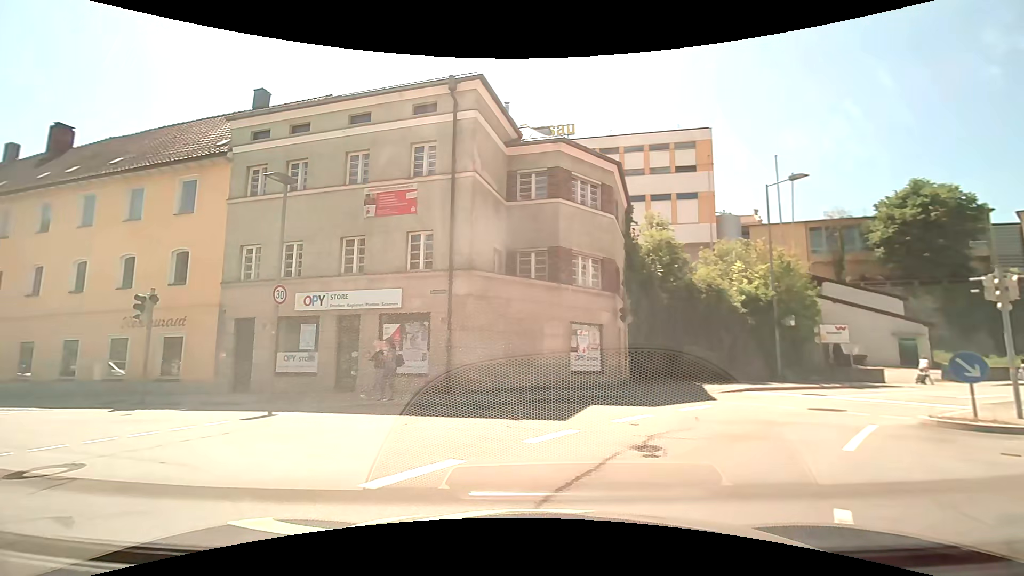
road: residential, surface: asphalt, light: Day
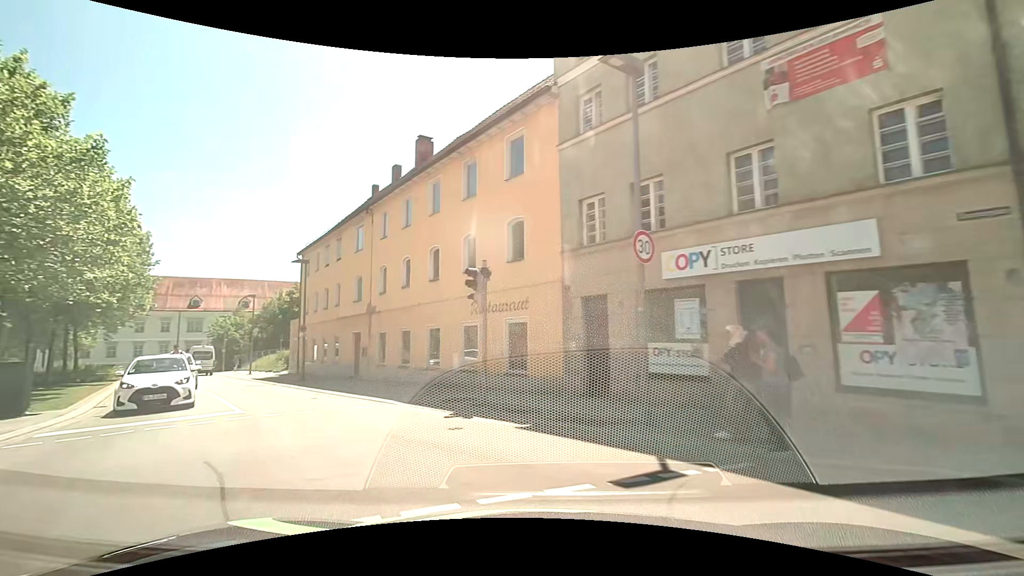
(-2.7, +6.9) m; -38°
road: tertiary
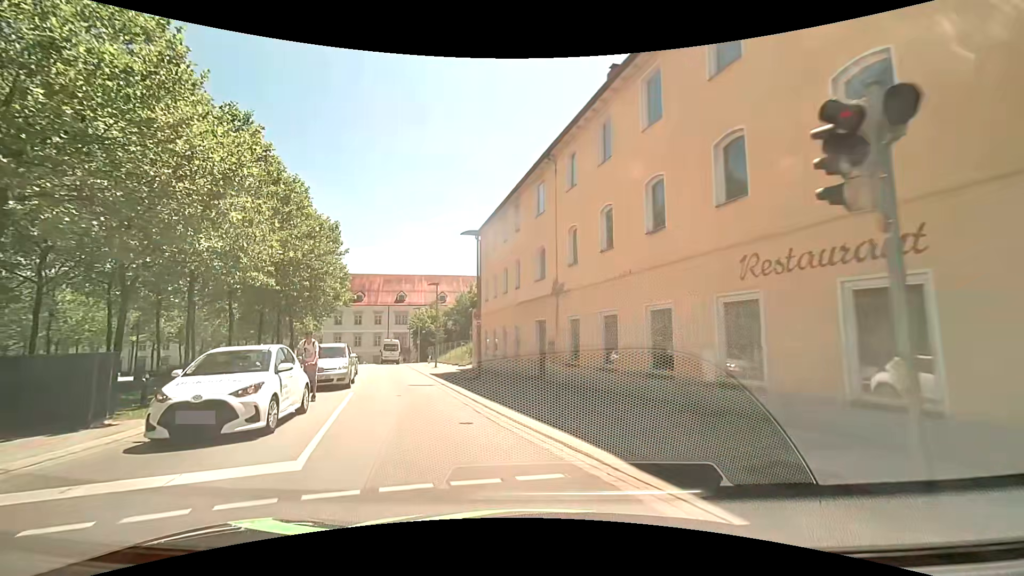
(-1.7, +7.8) m; -21°
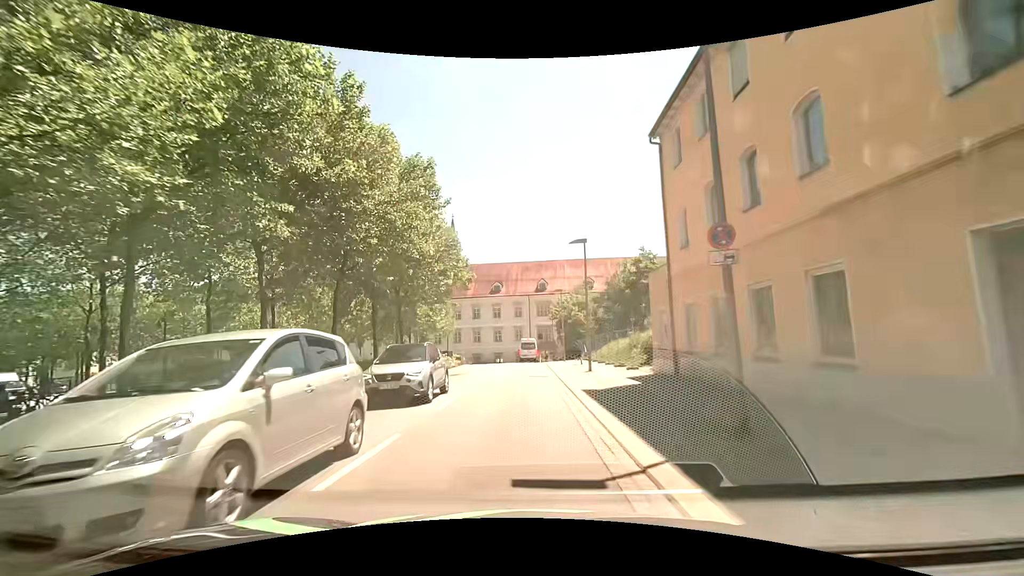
(-2.6, +14.8) m; -17°
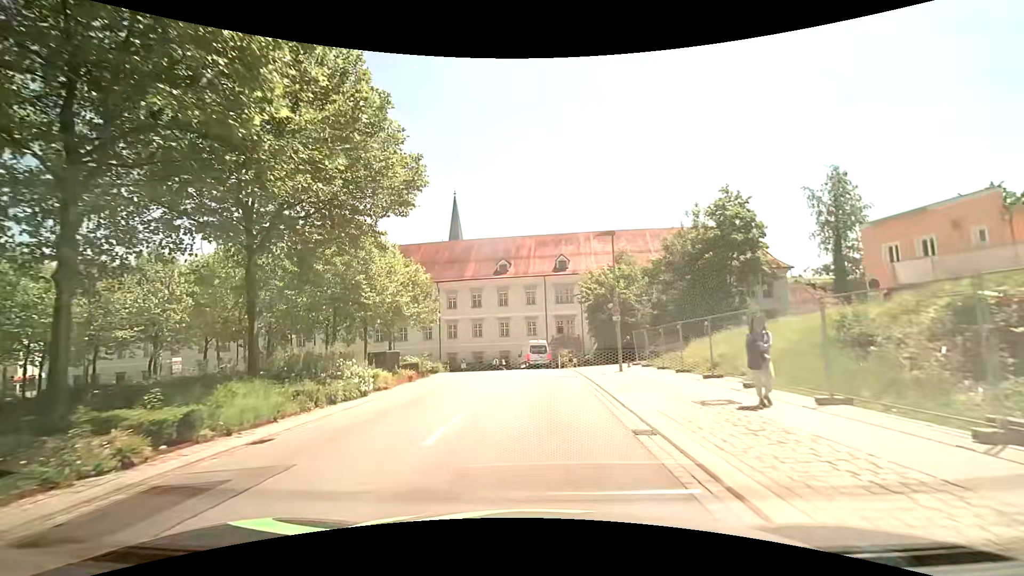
(-0.4, +22.1) m; 0°
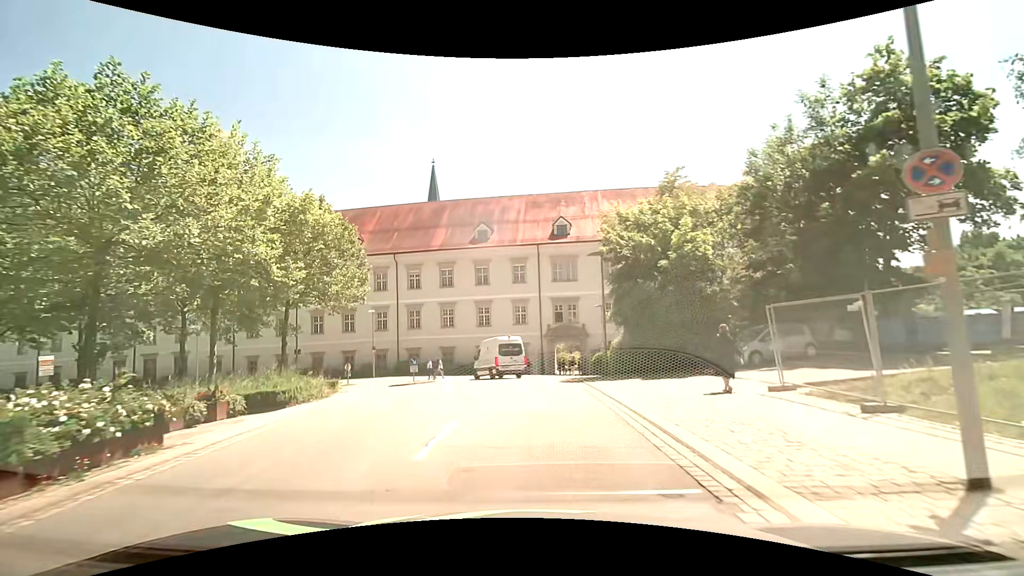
(-0.2, +18.4) m; -1°
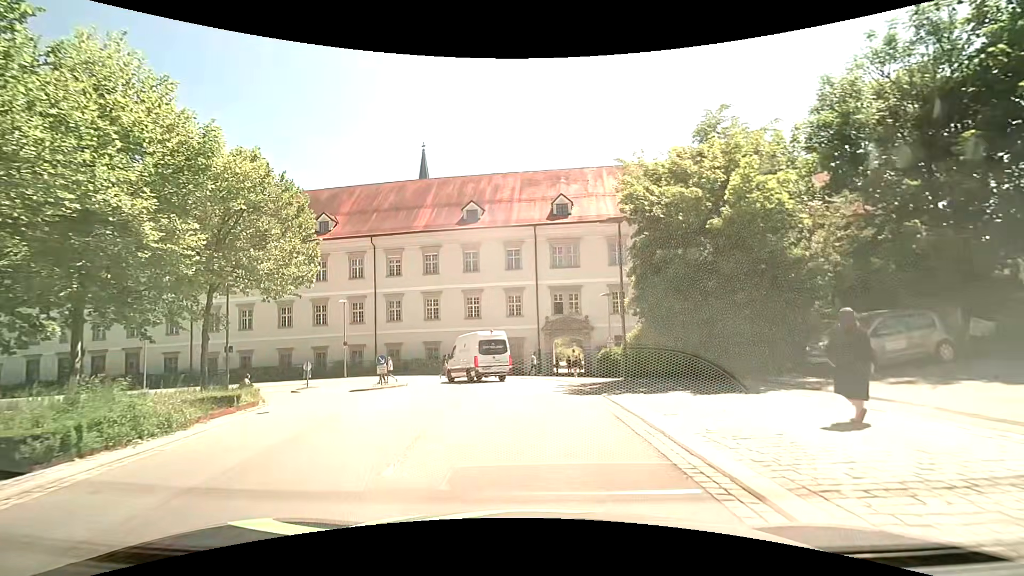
(+0.1, +6.4) m; +2°
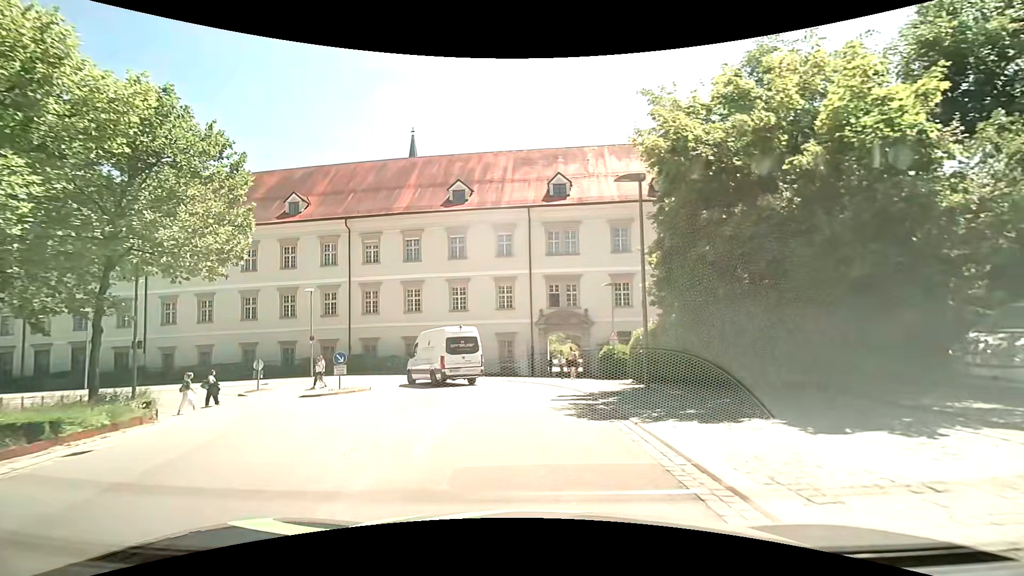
(0.0, +5.0) m; -1°
